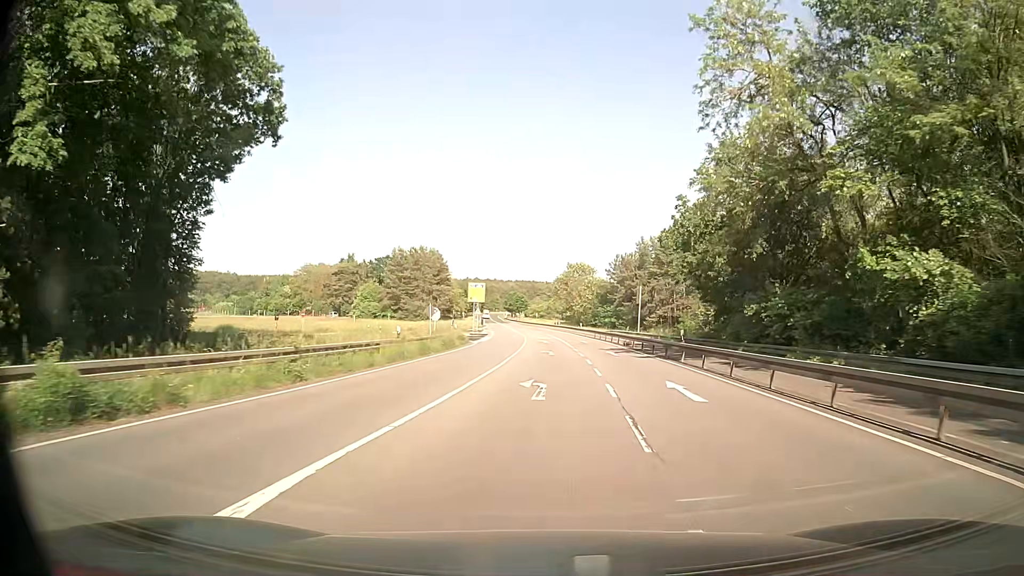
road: secondary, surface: asphalt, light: Day
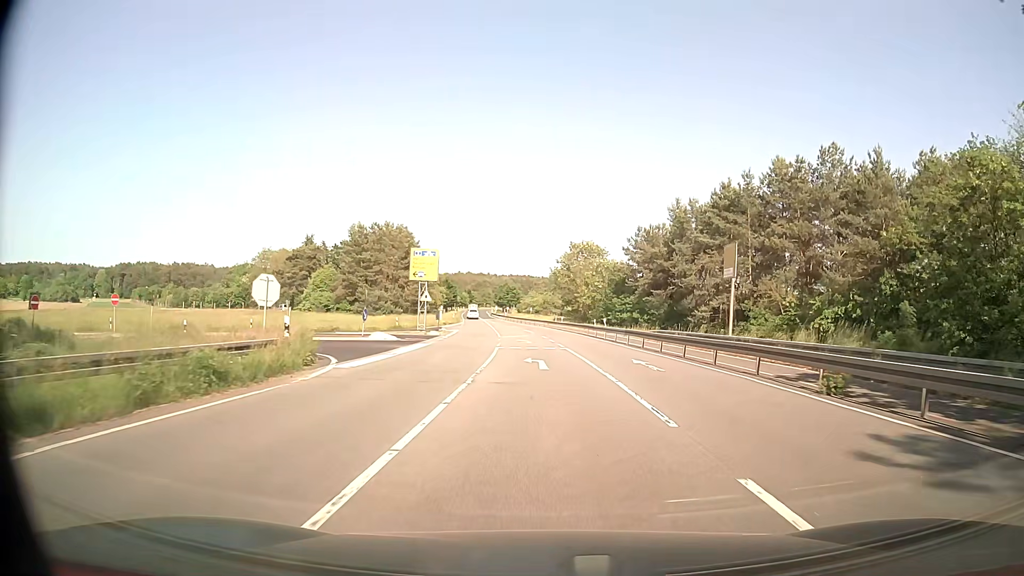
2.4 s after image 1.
(+0.3, +34.3) m; +1°
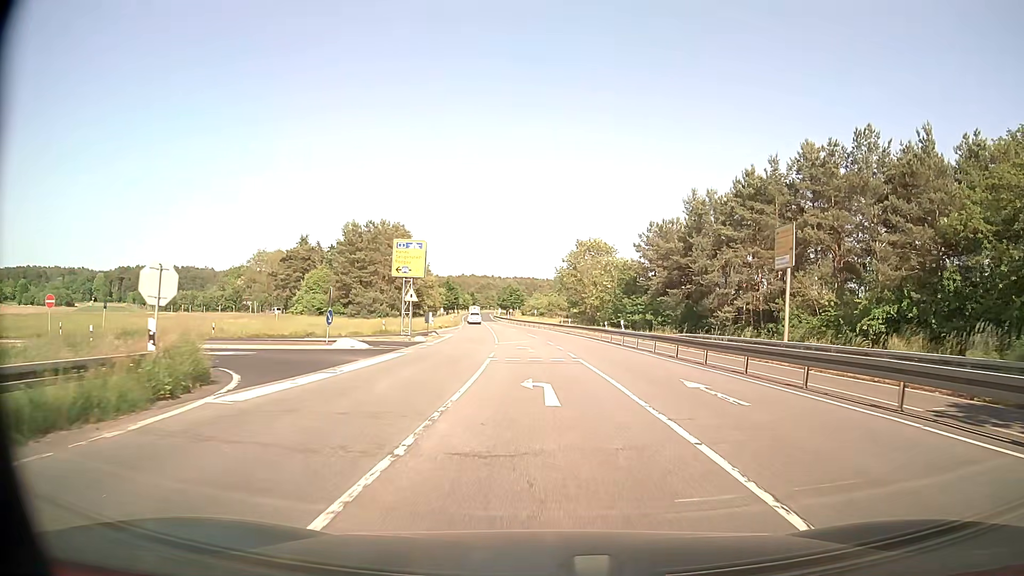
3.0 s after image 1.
(0.0, +7.1) m; -1°
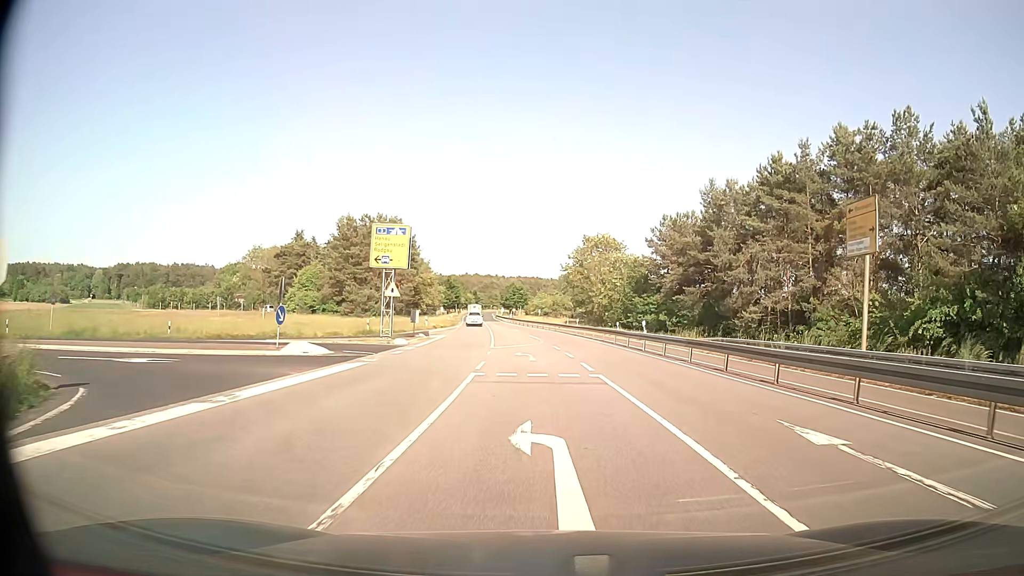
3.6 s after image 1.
(0.0, +6.3) m; 0°
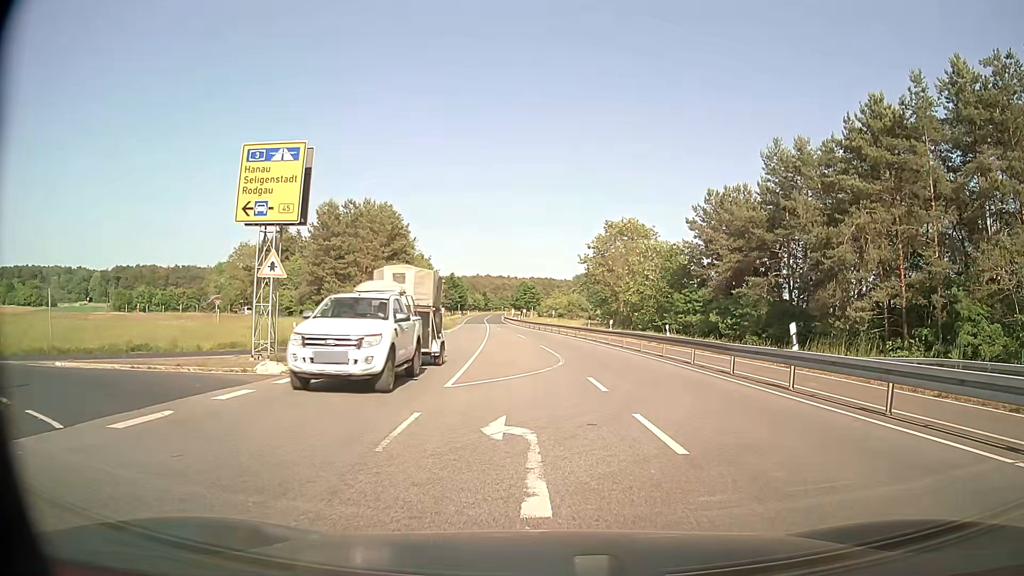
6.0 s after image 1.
(0.0, +16.7) m; -1°
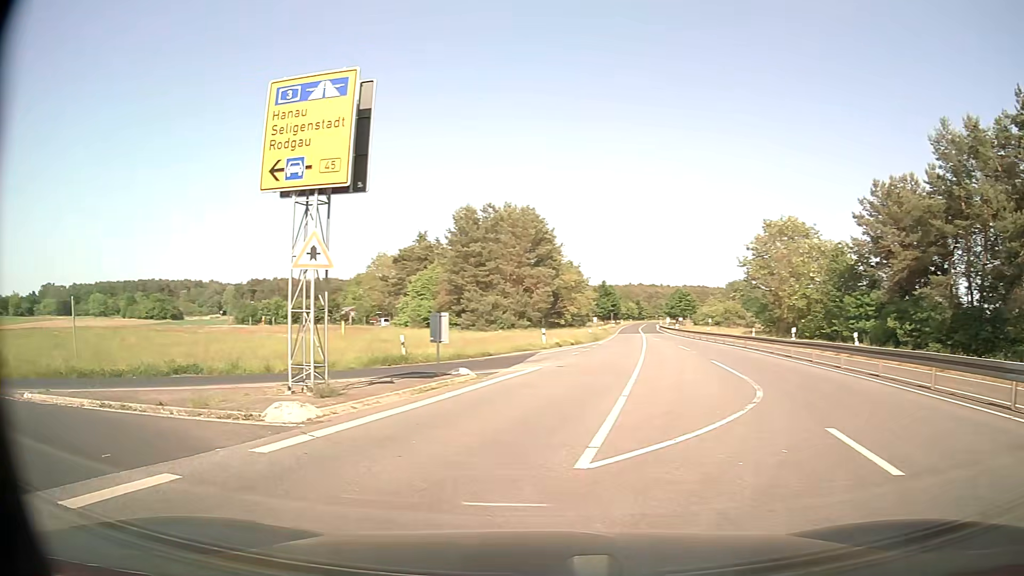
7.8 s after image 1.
(-0.2, +6.8) m; -11°
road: trunk_link
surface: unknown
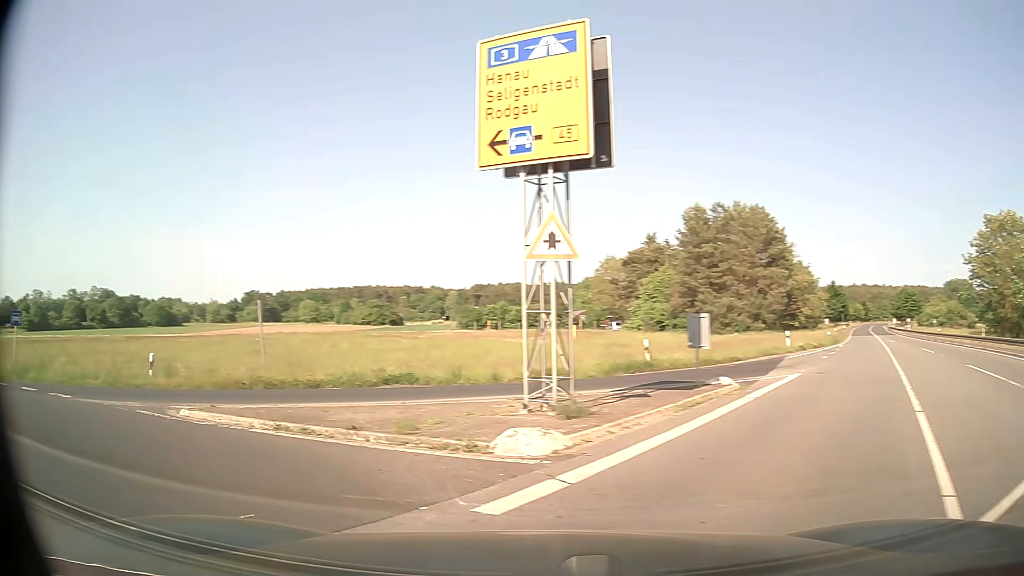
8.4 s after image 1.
(-0.4, +2.4) m; -19°
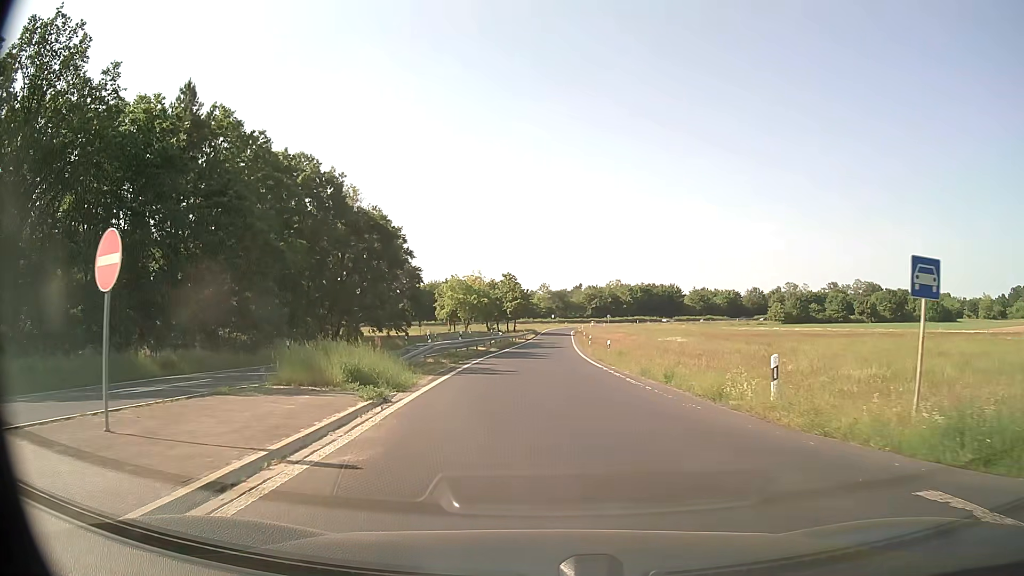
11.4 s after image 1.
(-13.3, +11.2) m; -67°
(0, +10) (0, +20) (0, +30) (-1, +40) (0, +50) (0, +60) (0, +70) (0, +80) (0, +90) (+1, +100) m
